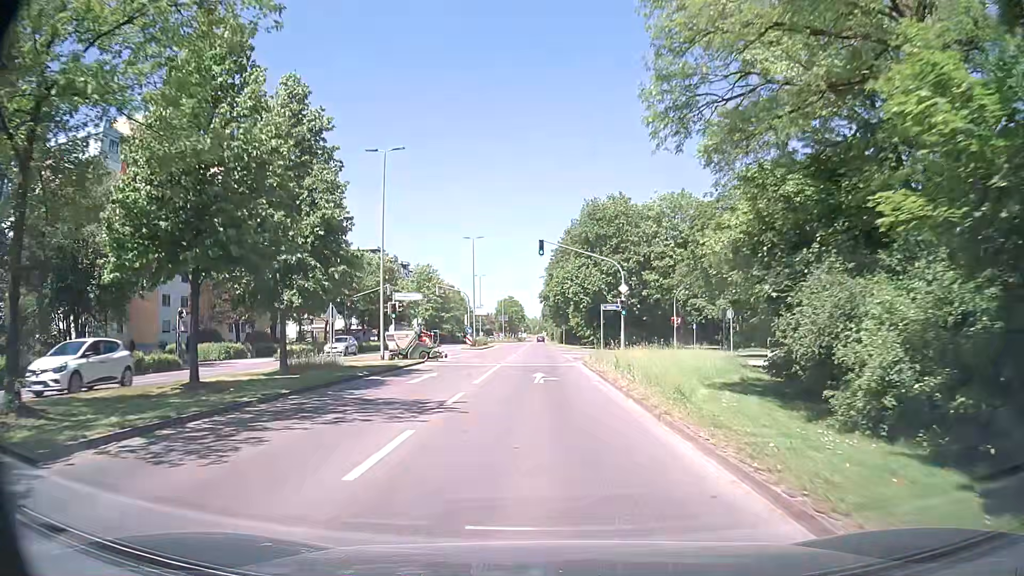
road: tertiary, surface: asphalt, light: Day
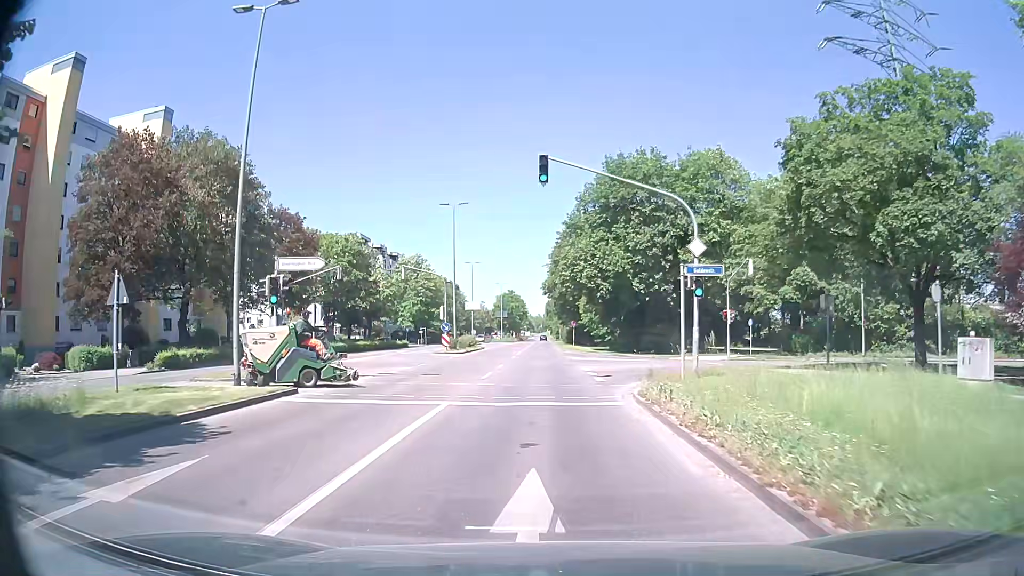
(-0.2, +16.6) m; -2°
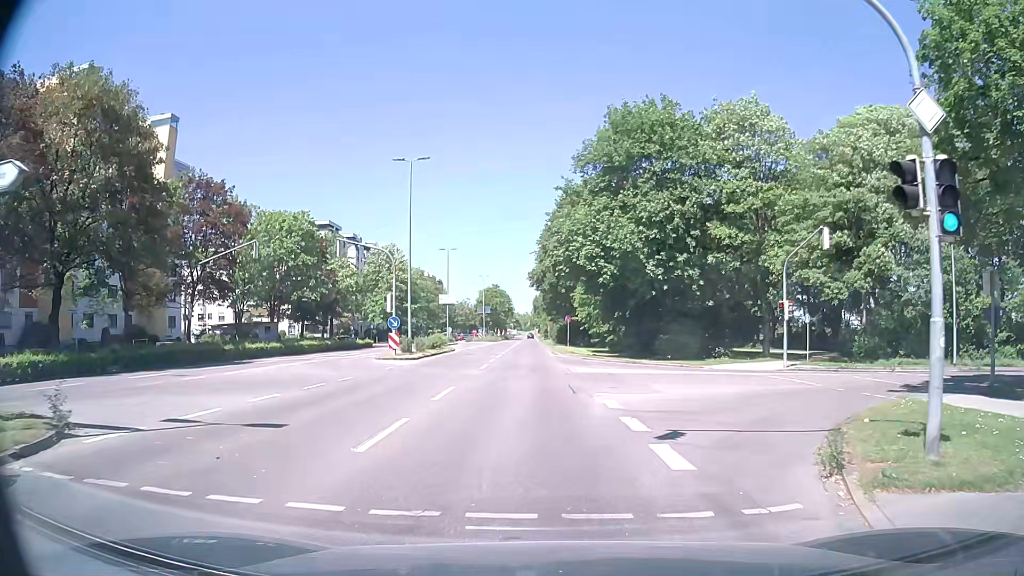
(+0.1, +12.5) m; 0°
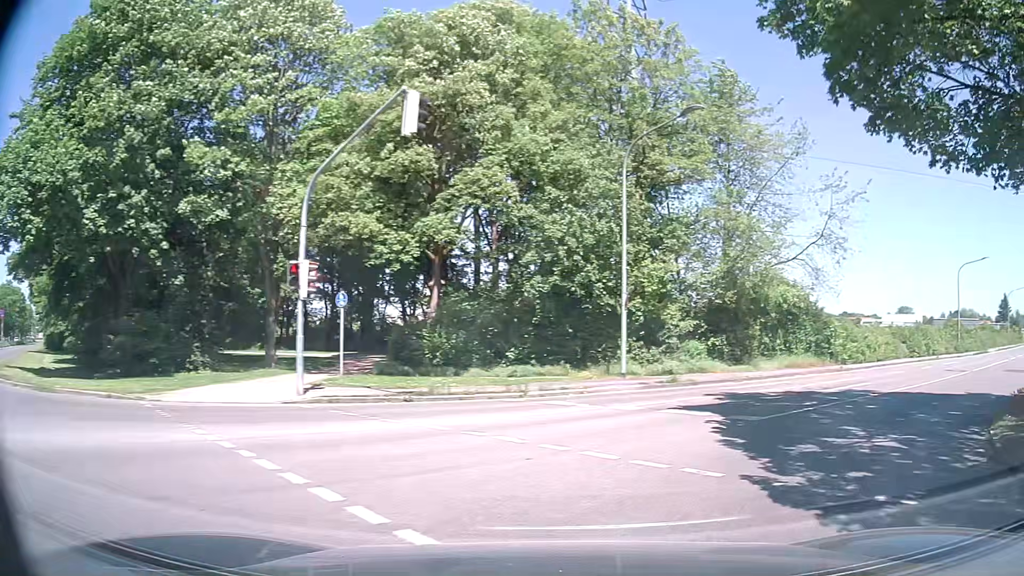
(+4.8, +15.7) m; +42°
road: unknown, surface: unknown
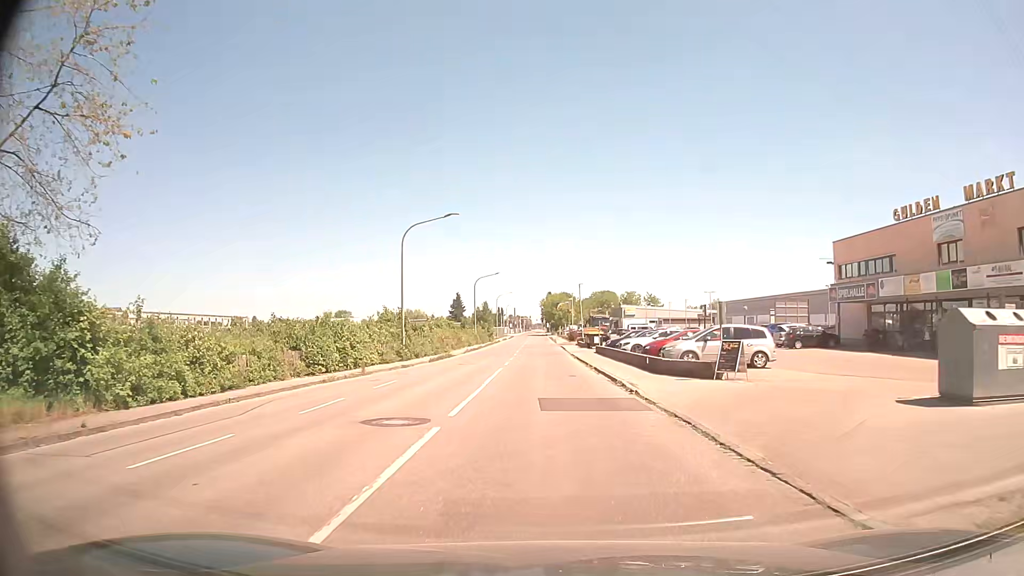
(+11.0, +17.5) m; +48°
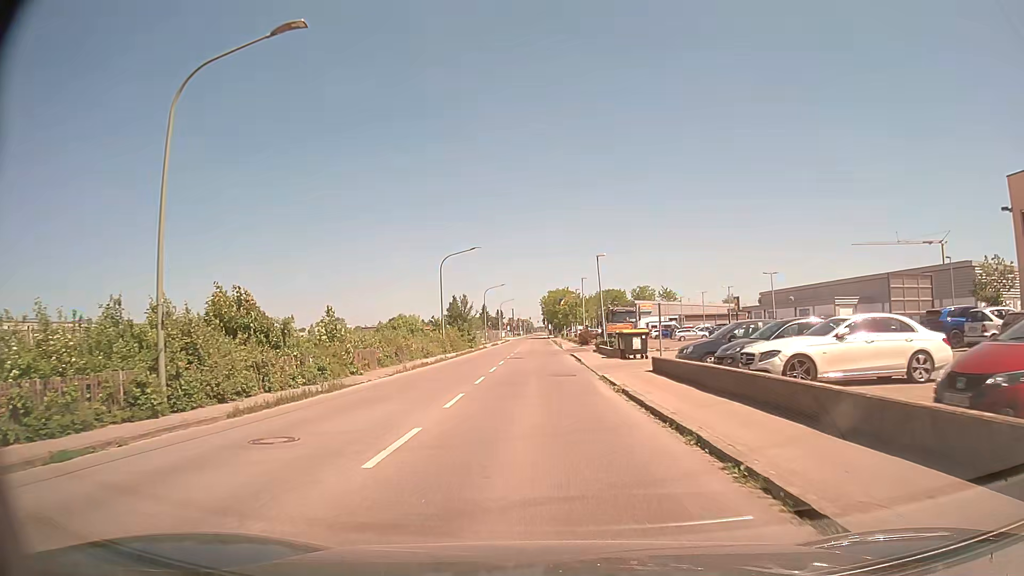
(+0.1, +24.2) m; 0°
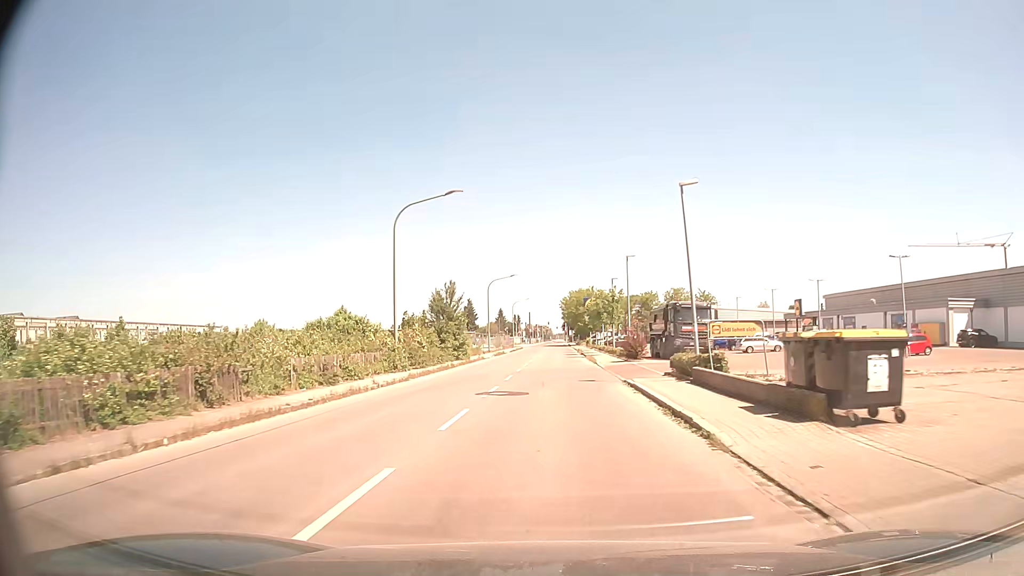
(-0.5, +21.3) m; -1°
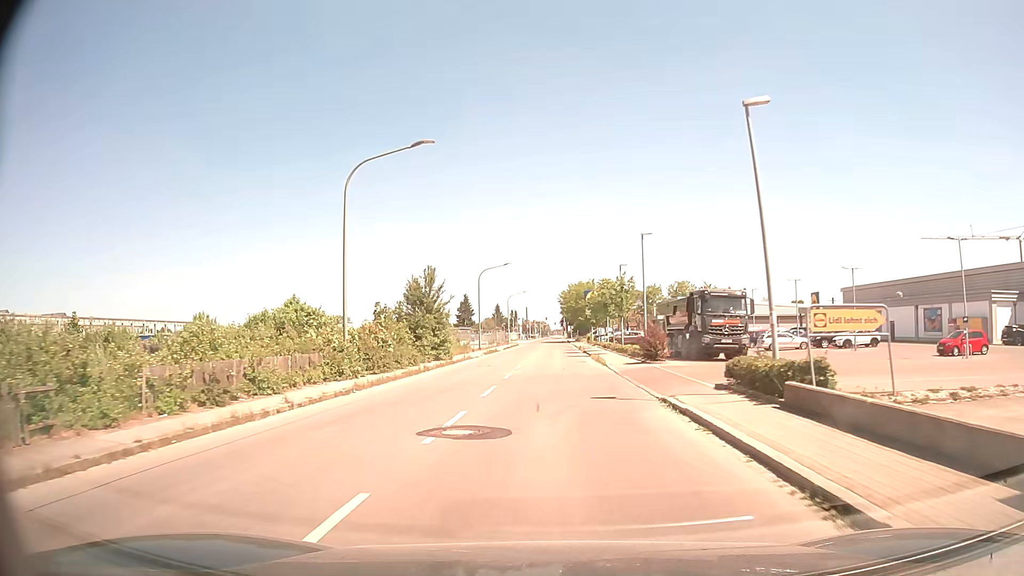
(-0.1, +7.2) m; 0°
(0, +10) (0, +20) (0, +30) (+1, +40) (+1, +50) (+1, +60) (+1, +70) (+1, +80) (+1, +90) (+2, +100) m
